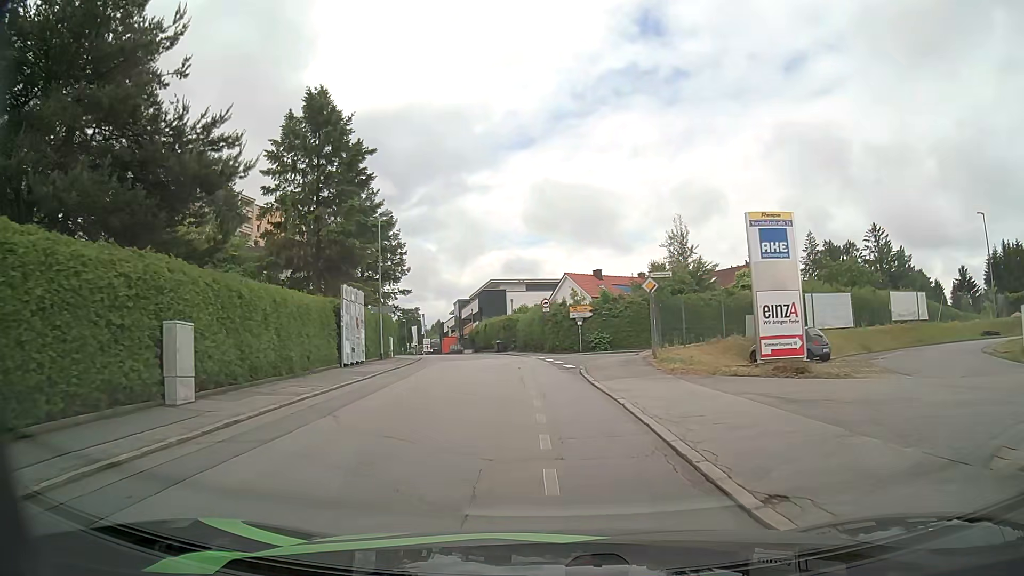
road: residential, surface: asphalt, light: Day
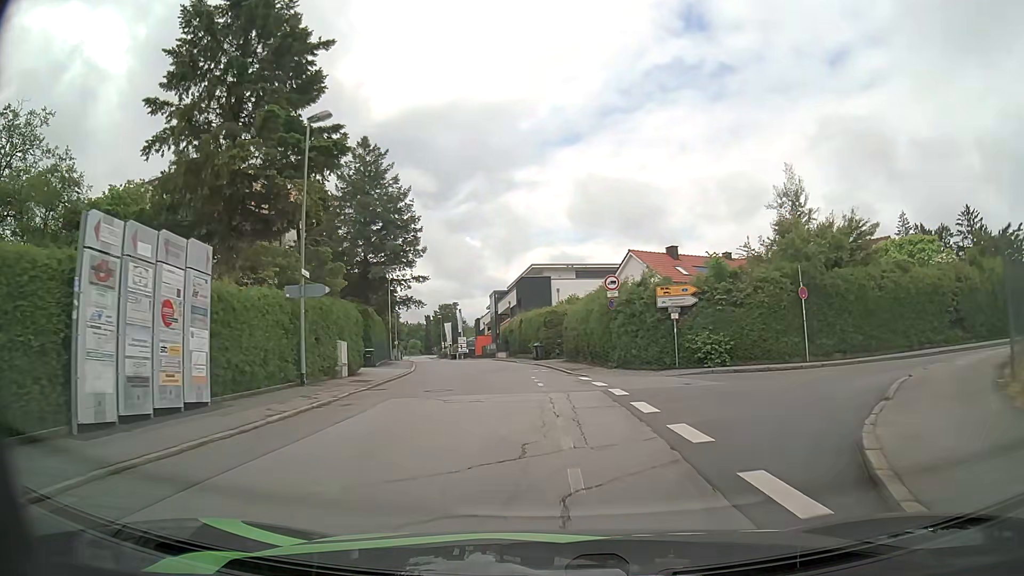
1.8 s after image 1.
(-0.5, +17.9) m; -4°
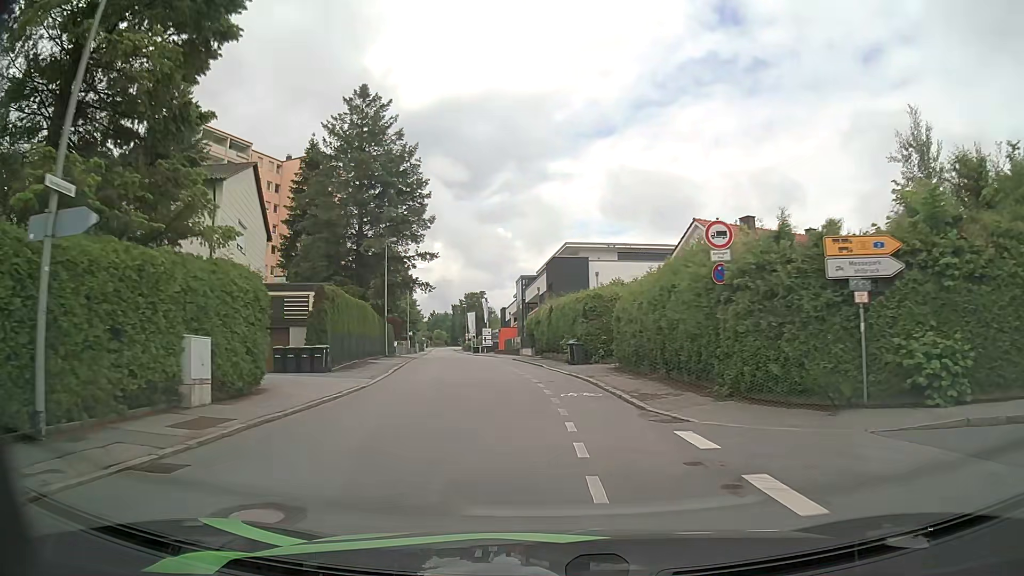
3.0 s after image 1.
(-0.3, +12.2) m; -3°
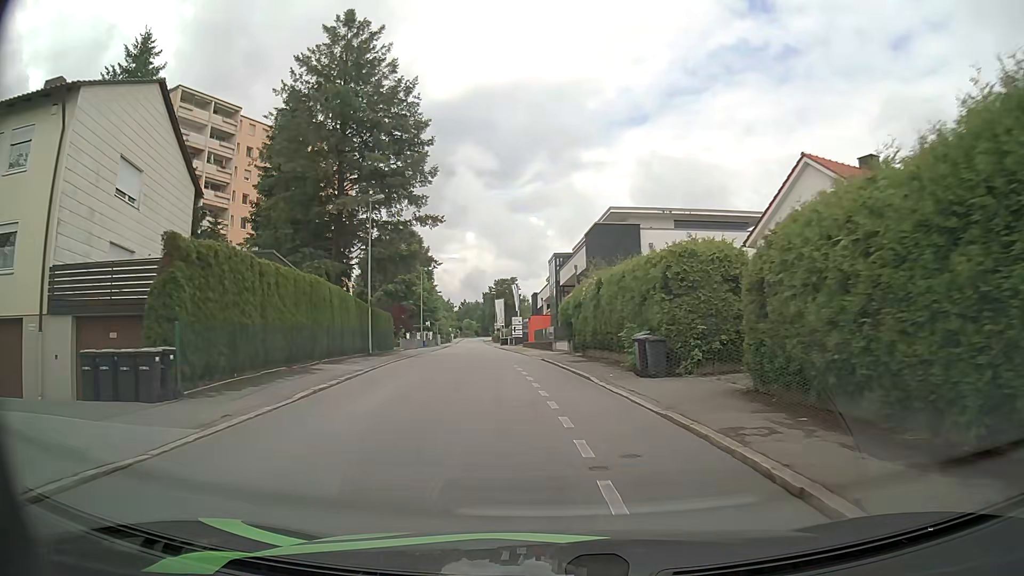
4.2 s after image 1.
(-0.2, +12.6) m; -2°
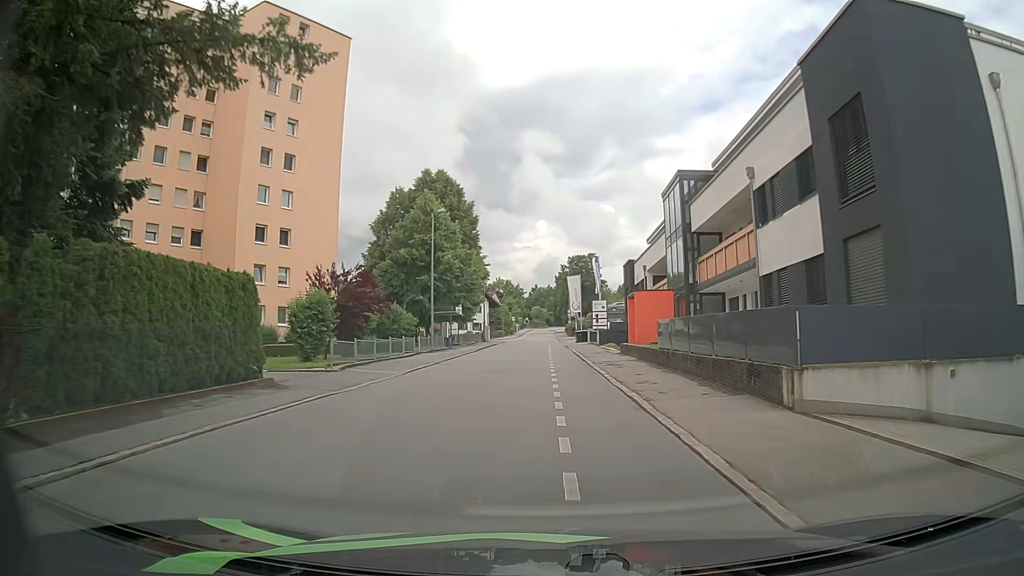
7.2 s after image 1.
(-2.1, +31.4) m; -7°
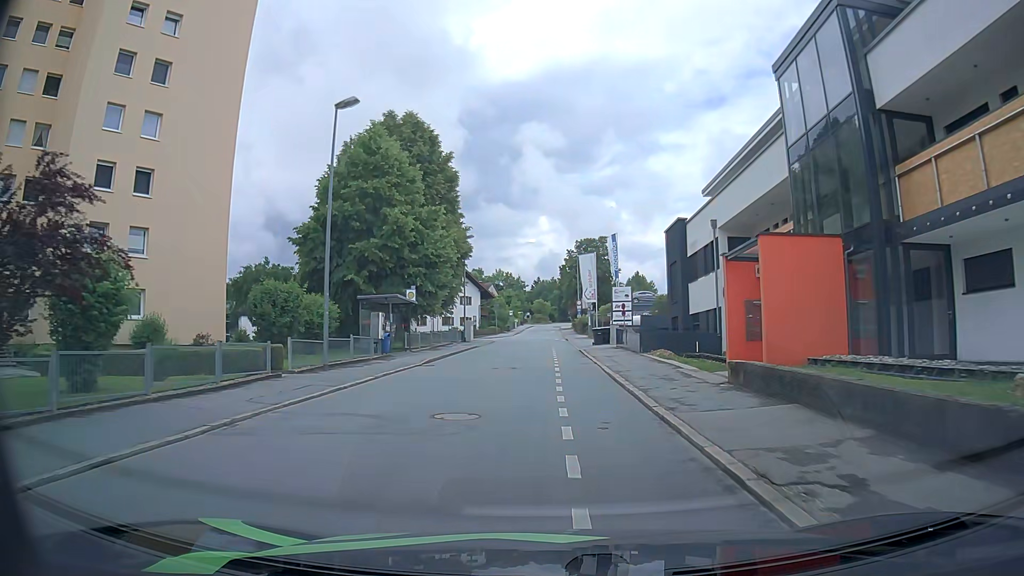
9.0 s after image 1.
(0.0, +19.3) m; -1°
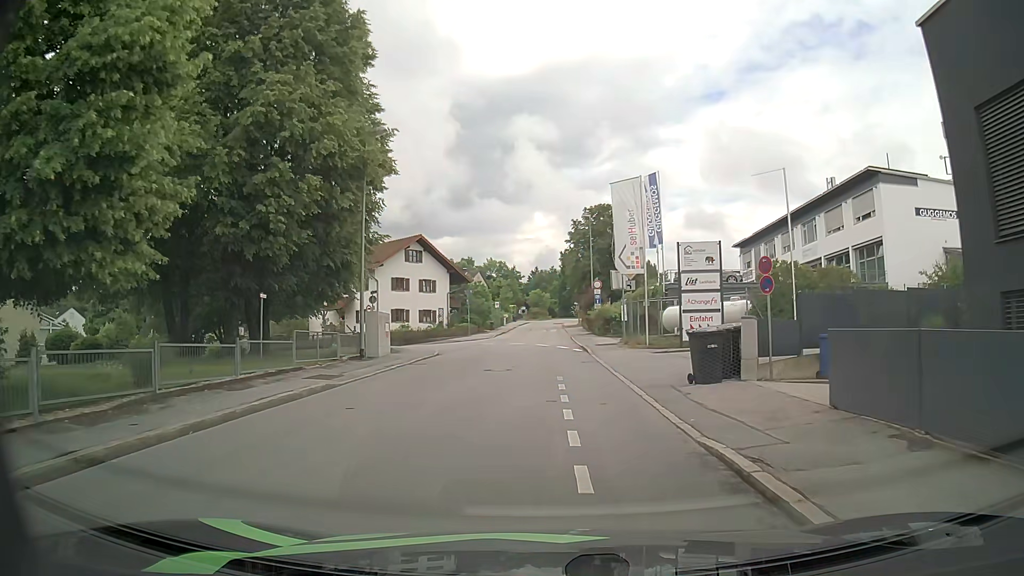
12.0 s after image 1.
(+0.3, +28.2) m; +1°
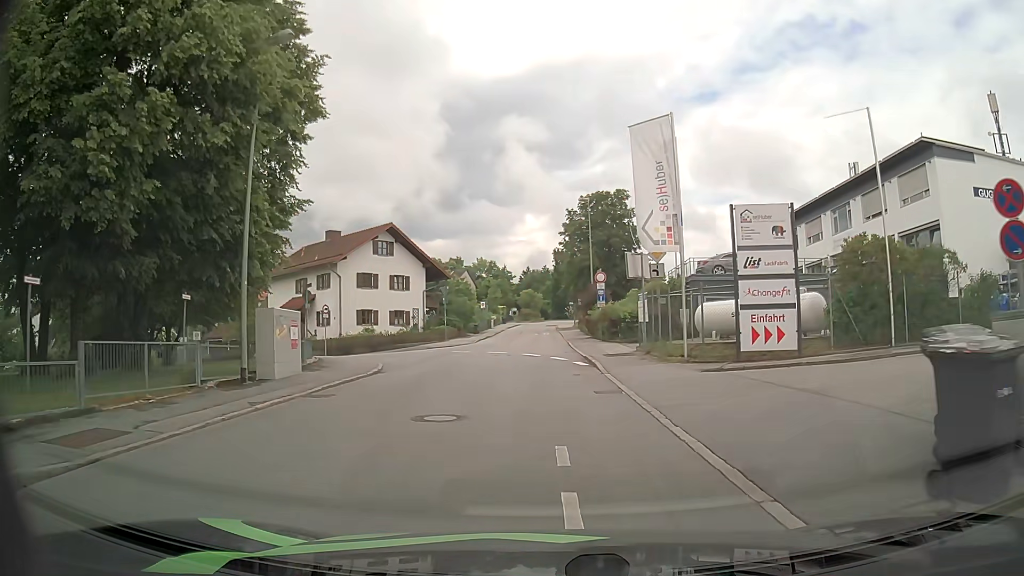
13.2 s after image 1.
(-0.1, +8.8) m; 0°
(0, +10) (0, +20) (-3, +29) (-10, +36) (-18, +43) (-26, +49) (-33, +56) (-40, +63) (-48, +69) (-56, +75) m
